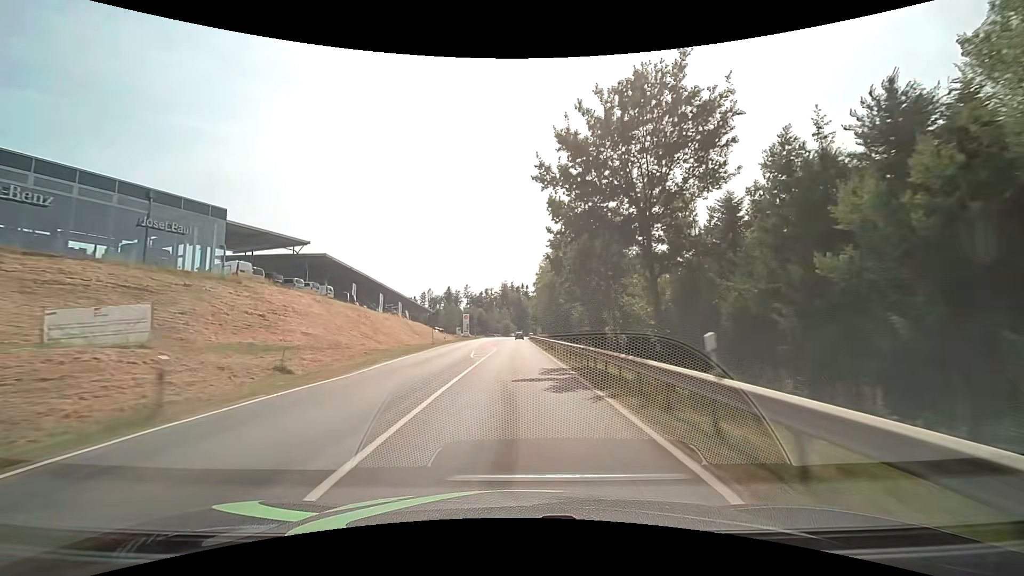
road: secondary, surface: asphalt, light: Day
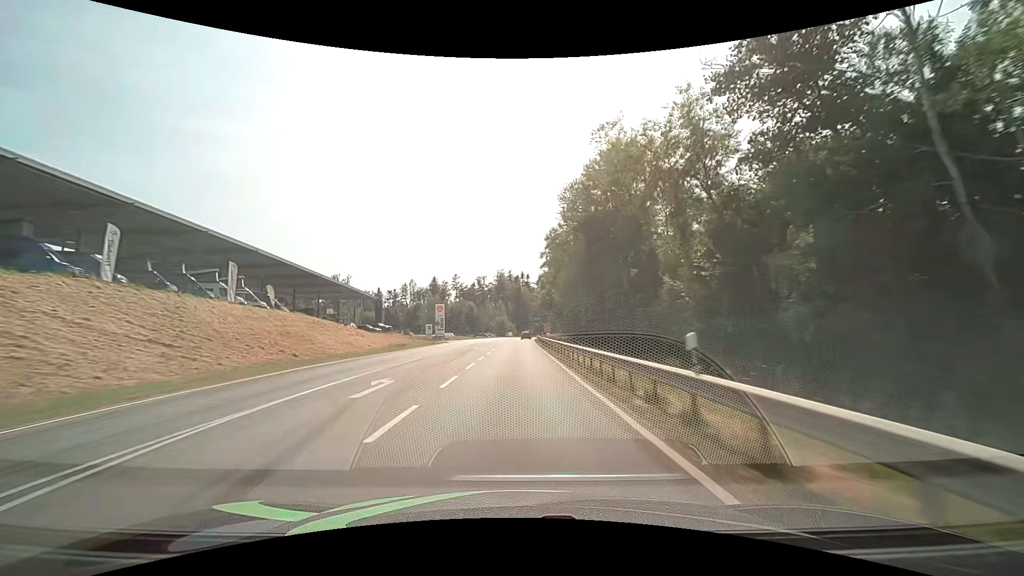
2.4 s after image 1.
(-0.2, +56.1) m; 0°
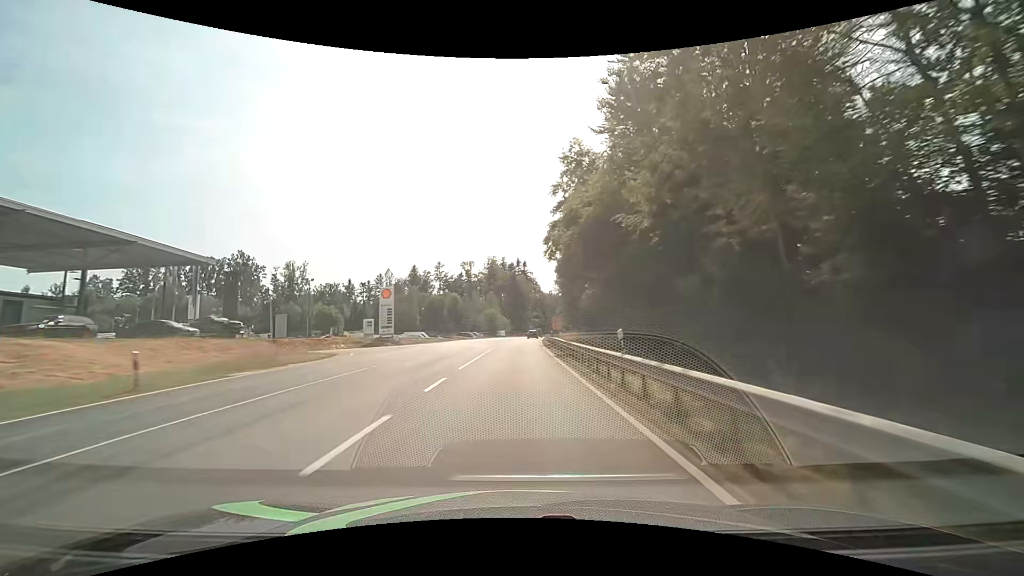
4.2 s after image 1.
(+0.1, +43.8) m; 0°
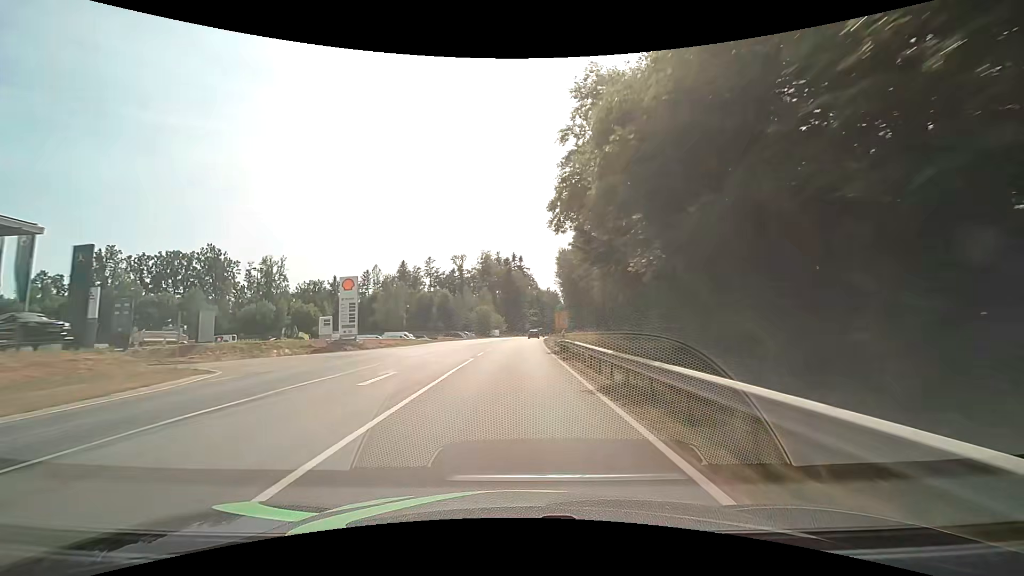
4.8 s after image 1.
(+0.1, +14.5) m; 0°
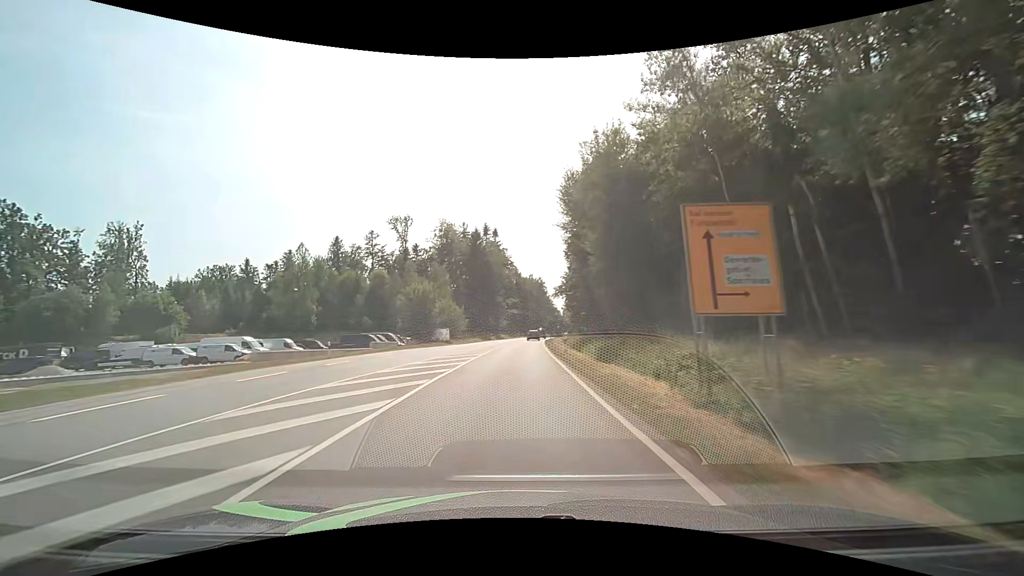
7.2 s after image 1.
(+1.1, +56.5) m; +3°
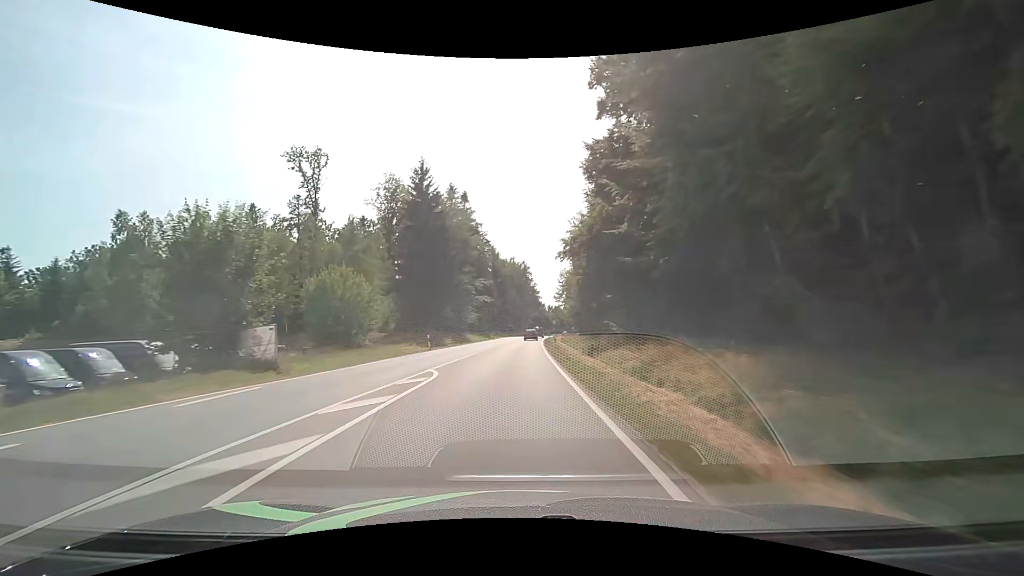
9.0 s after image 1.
(+0.9, +40.7) m; +2°
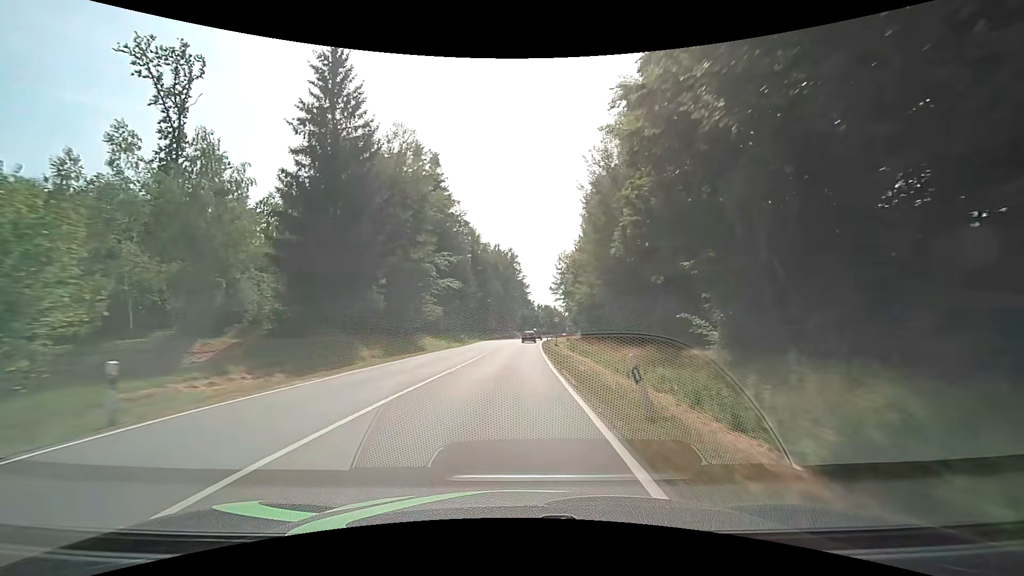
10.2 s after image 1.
(+0.4, +26.6) m; +2°
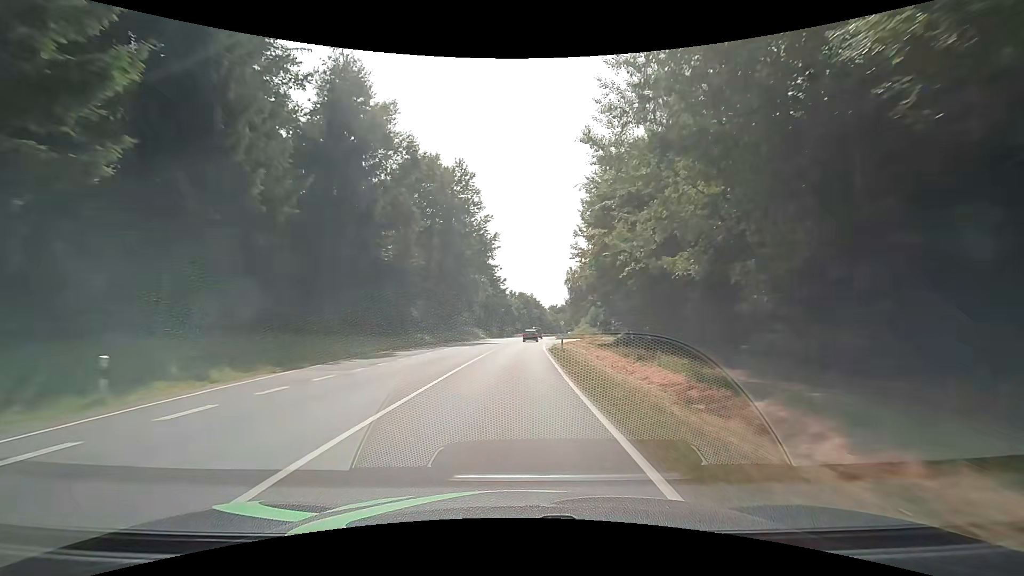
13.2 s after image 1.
(+1.7, +65.7) m; +3°
(0, +10) (0, +20) (0, +30) (+1, +40) (+1, +50) (+2, +60) (+2, +70) (+3, +80) (+4, +90) (+5, +100) m
